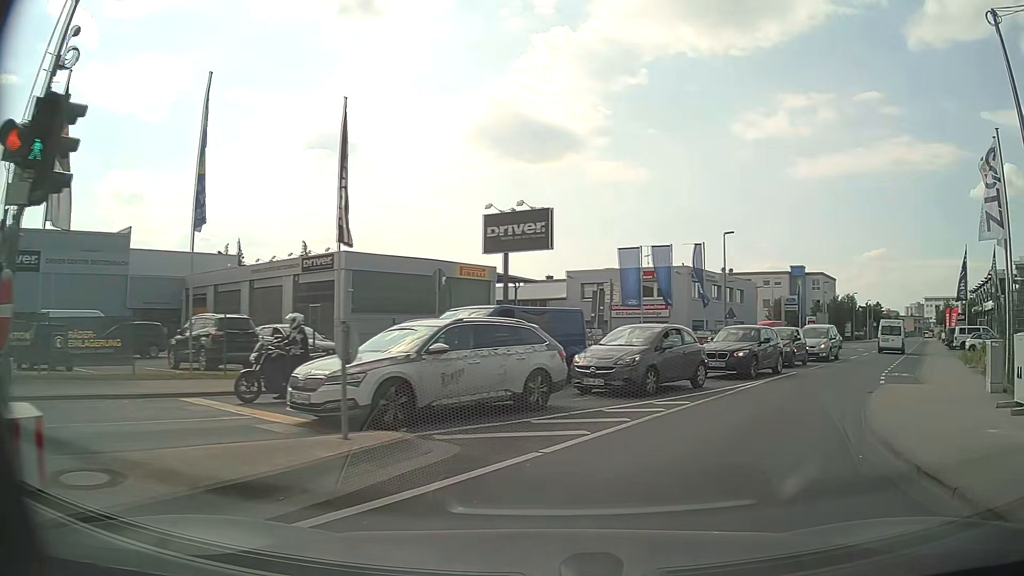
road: tertiary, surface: asphalt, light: Day
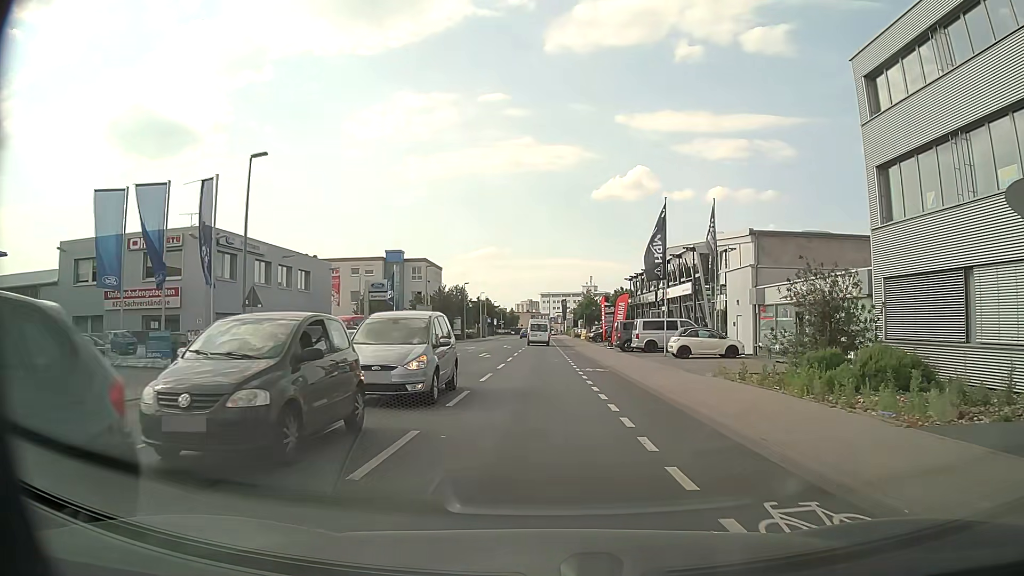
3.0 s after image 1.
(+7.2, +18.0) m; +34°
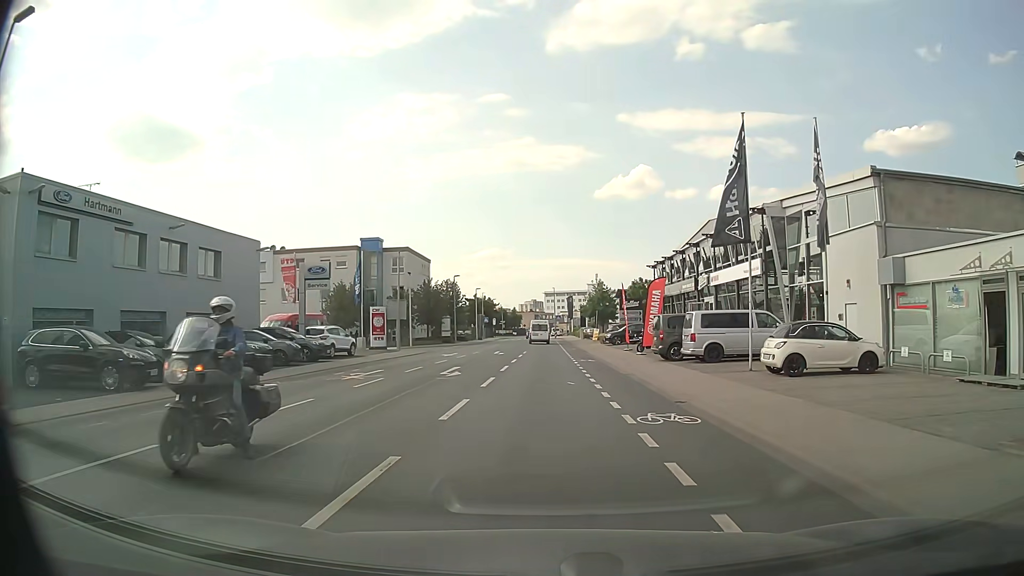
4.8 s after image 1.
(0.0, +14.0) m; 0°
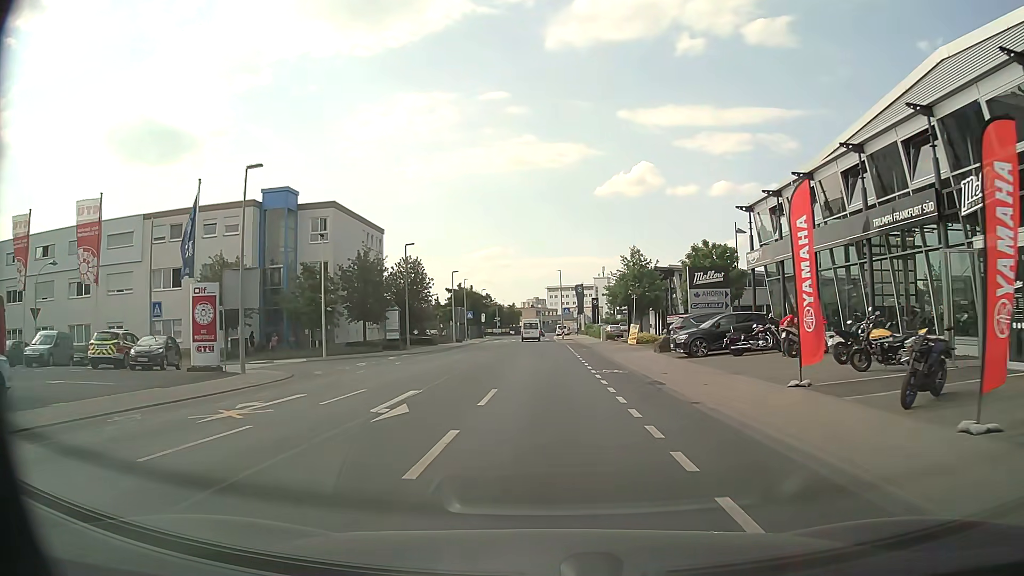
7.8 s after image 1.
(0.0, +28.5) m; 0°
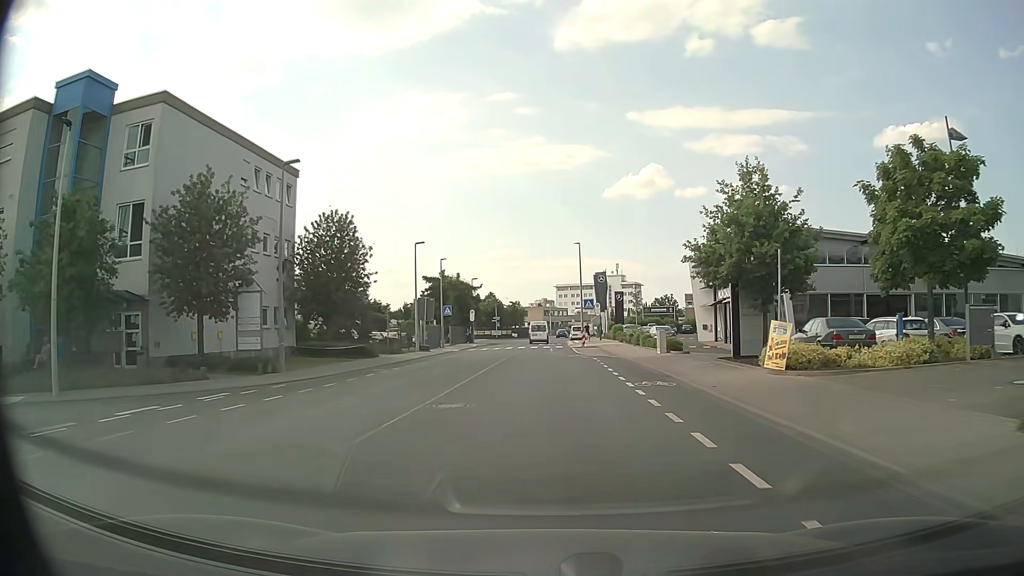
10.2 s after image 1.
(-0.1, +25.6) m; -1°
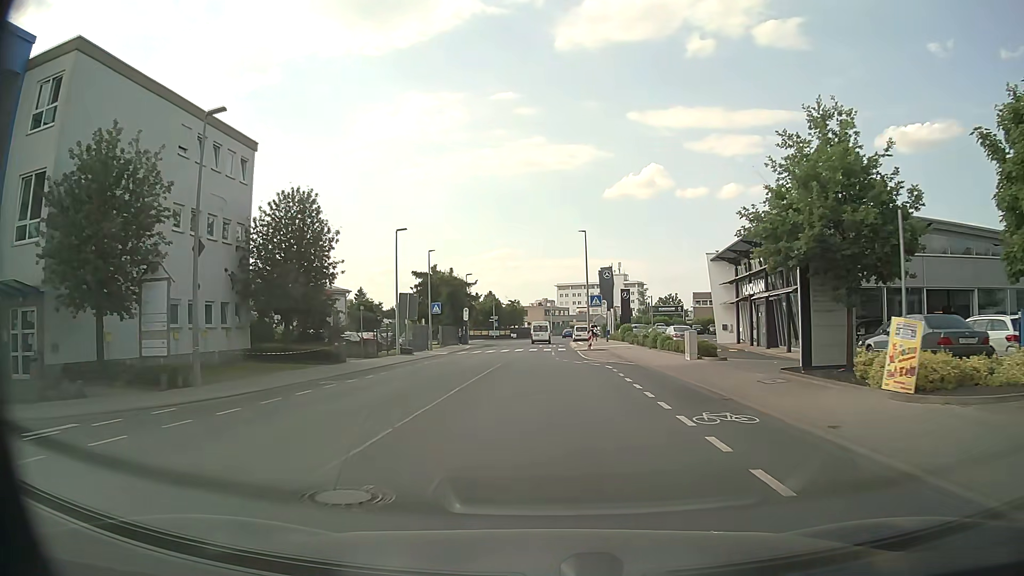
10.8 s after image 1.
(0.0, +6.5) m; 0°
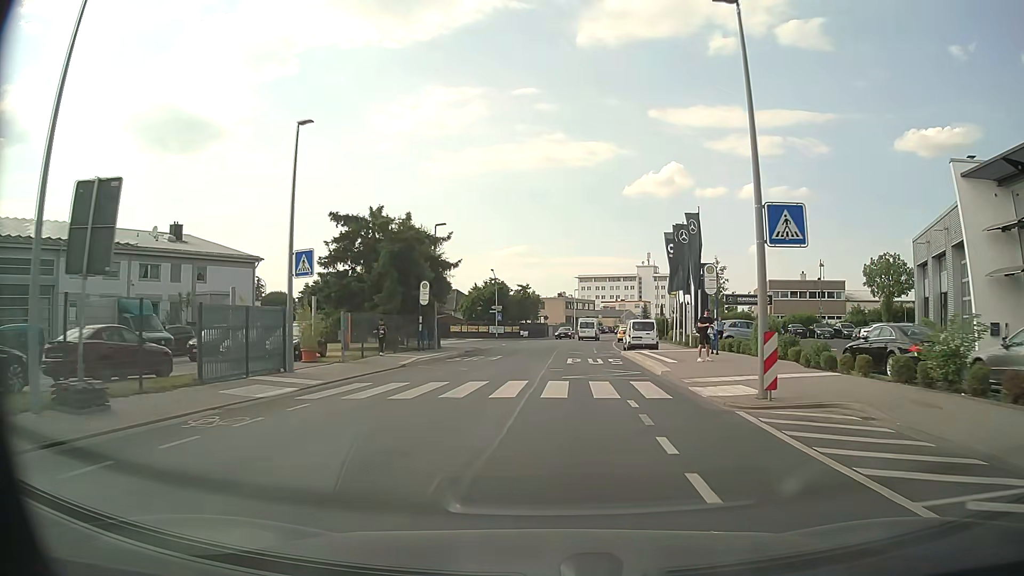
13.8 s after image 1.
(-0.5, +32.6) m; -1°
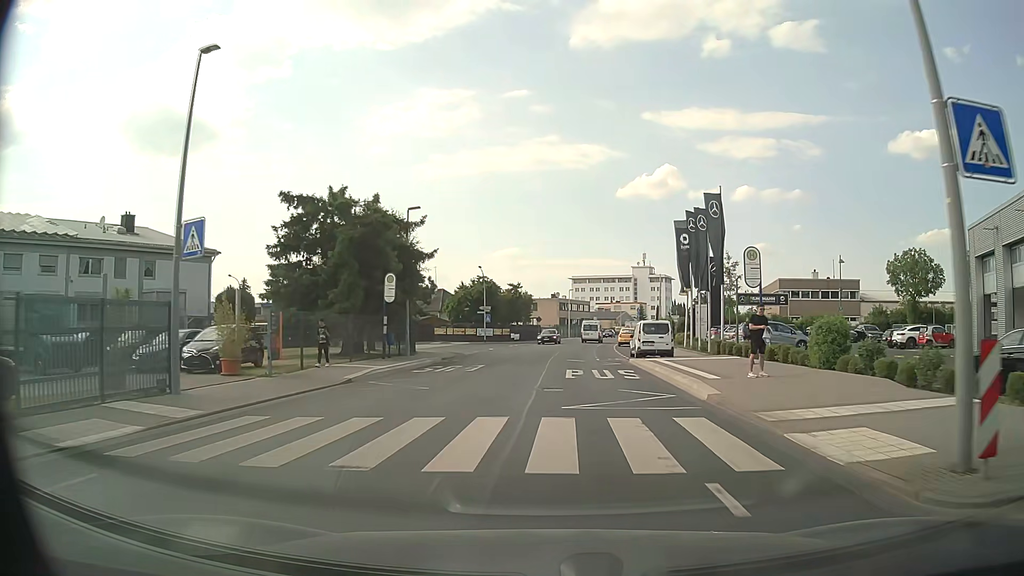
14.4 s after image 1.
(0.0, +6.5) m; 0°
(0, +10) (0, +20) (+1, +30) (+1, +40) (+2, +50) (+3, +60) (+4, +70) (+6, +80) (+8, +90) (+10, +99) m
